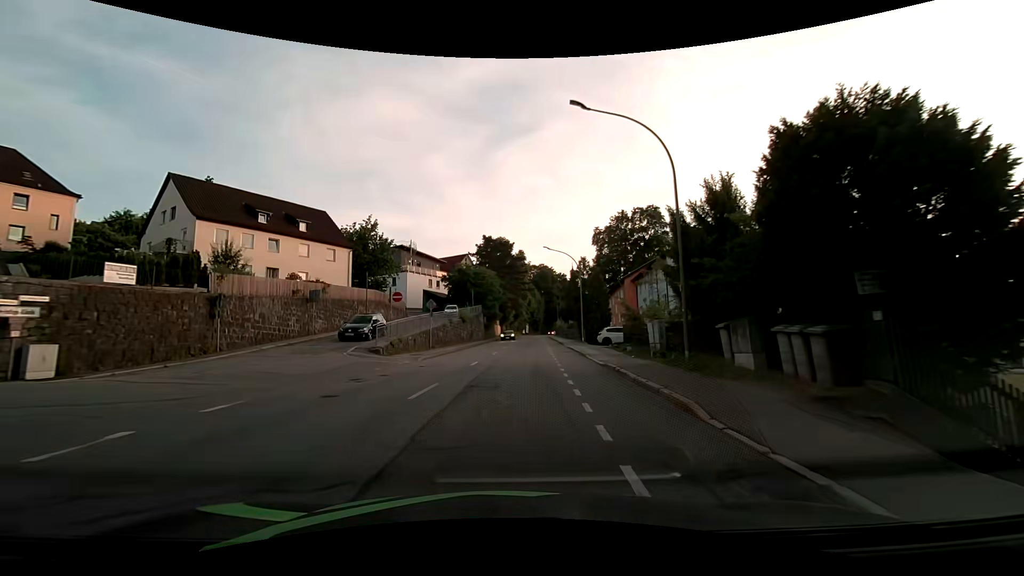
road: tertiary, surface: asphalt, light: Day
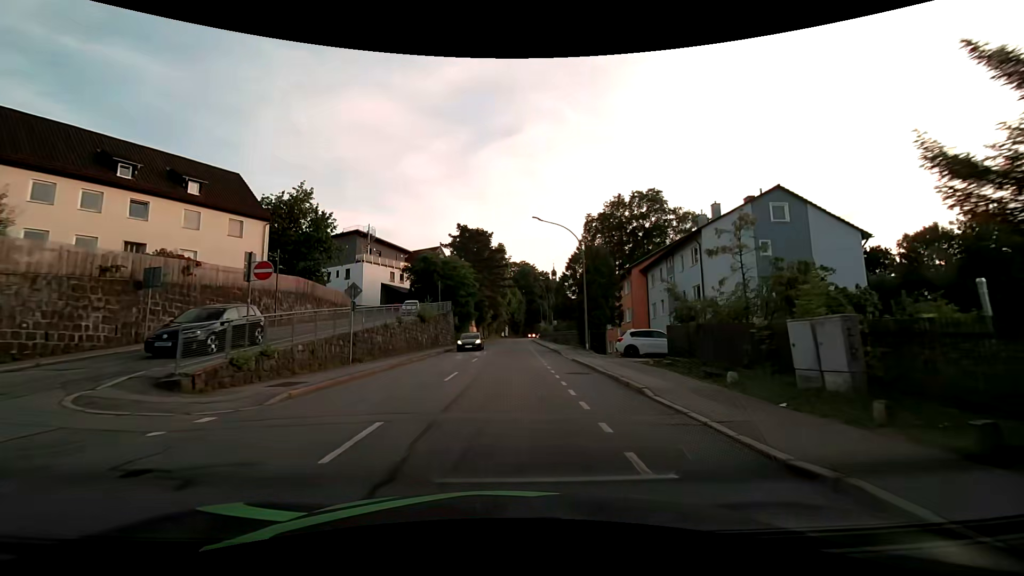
(+0.3, +13.4) m; +3°
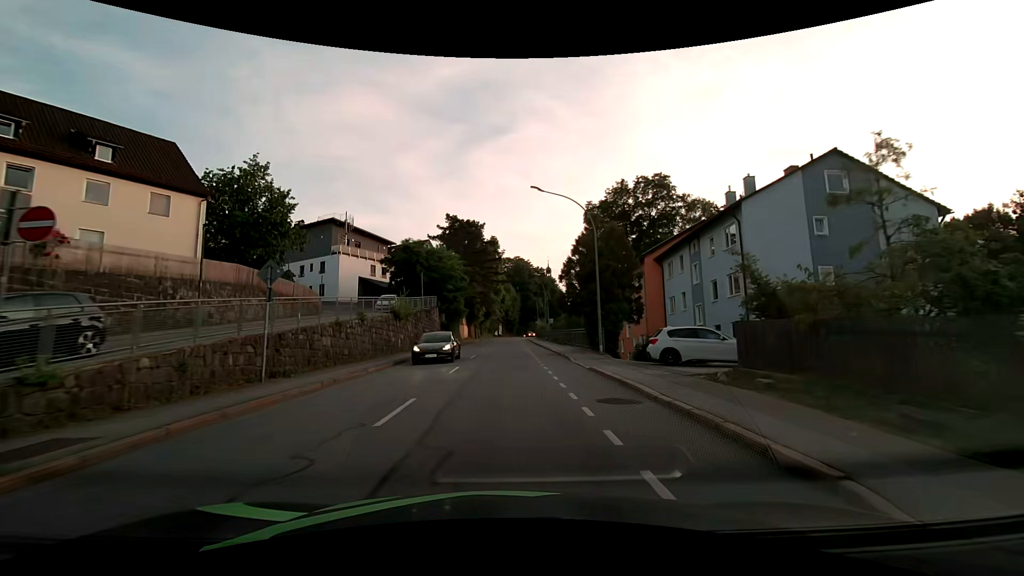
(0.0, +6.9) m; 0°
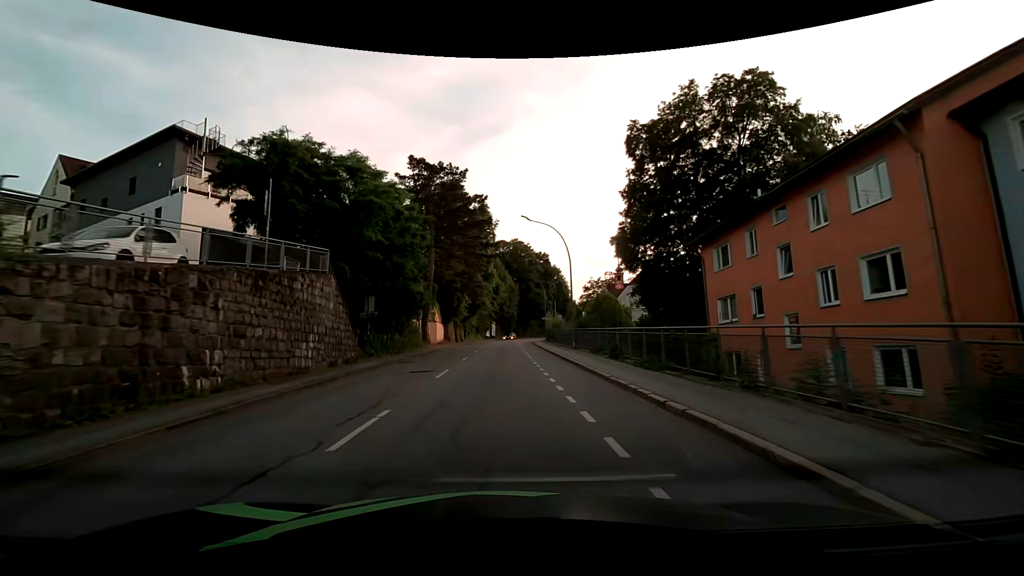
(+0.3, +28.7) m; +1°
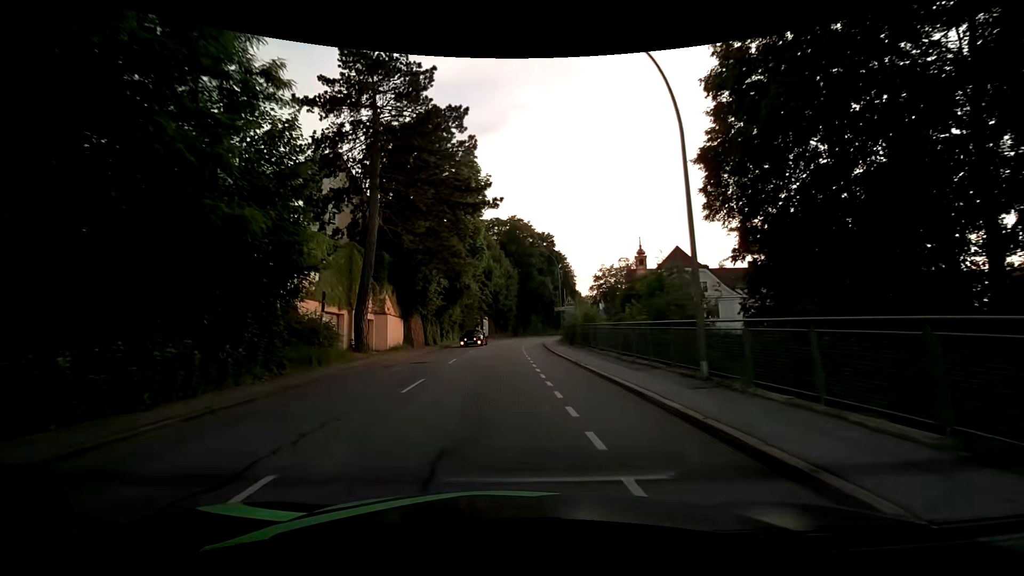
(+0.1, +21.9) m; 0°
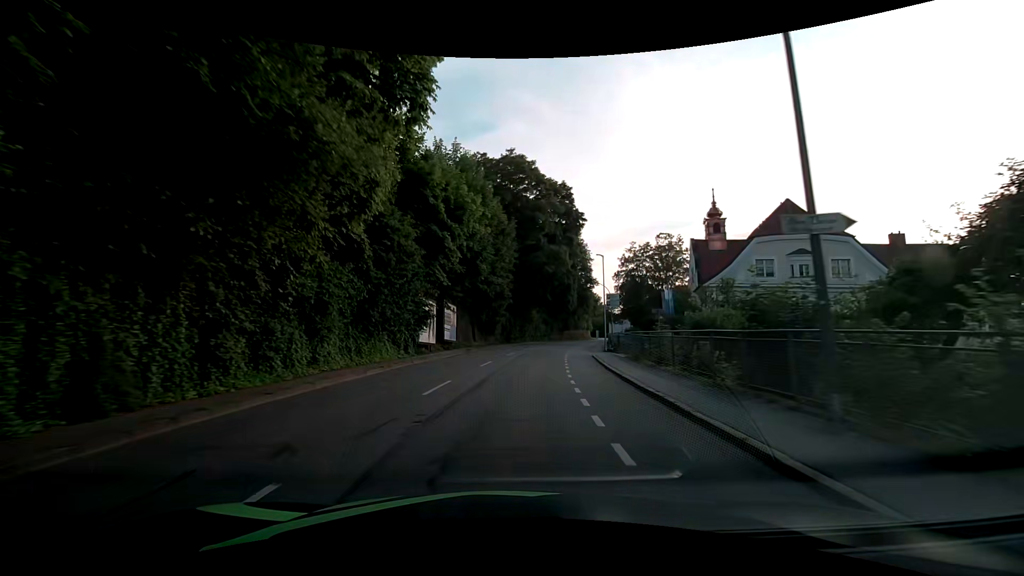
(-0.1, +36.6) m; +1°
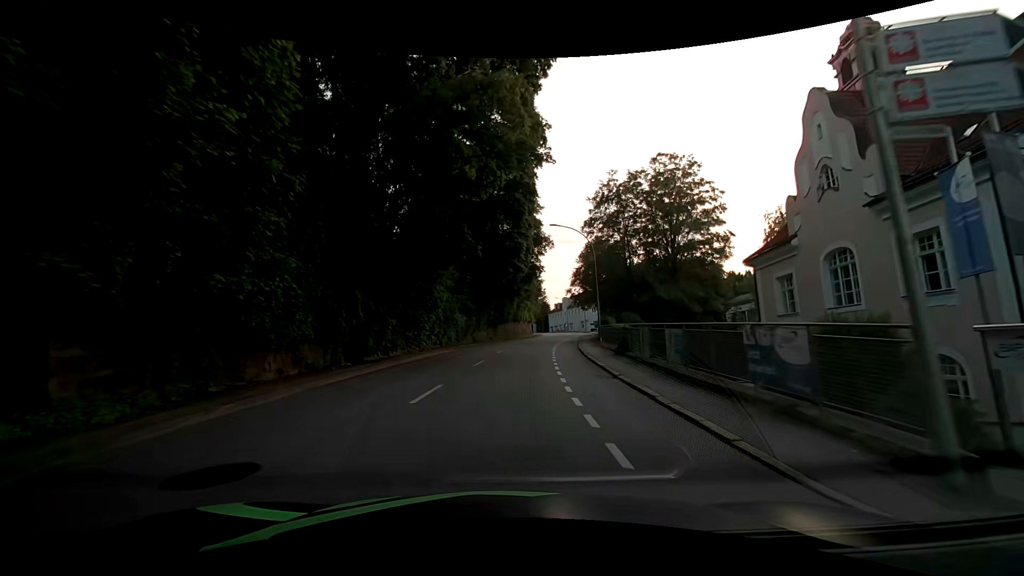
(+3.2, +36.9) m; +9°
(0, +10) (+1, +20) (+1, +30) (+2, +40) (+4, +50) (+5, +60) (+7, +69) (+9, +79) (+11, +89) (+12, +99) m
